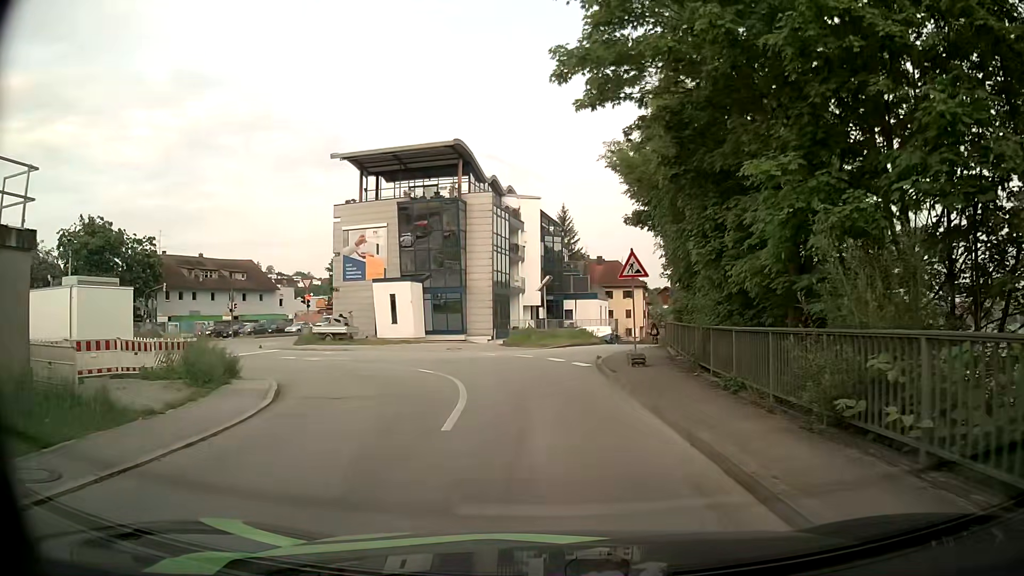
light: Day
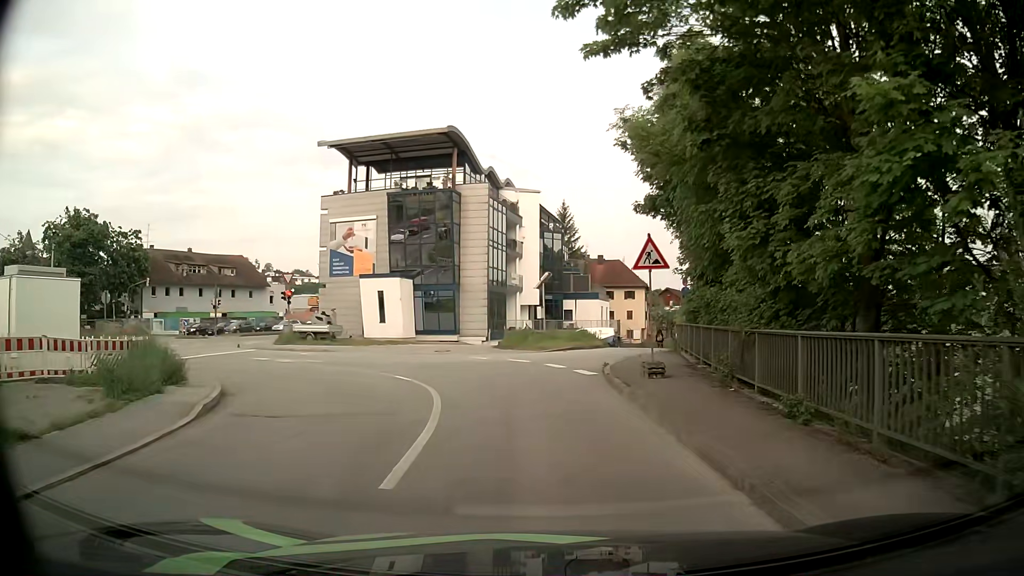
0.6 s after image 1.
(-0.1, +3.2) m; -2°
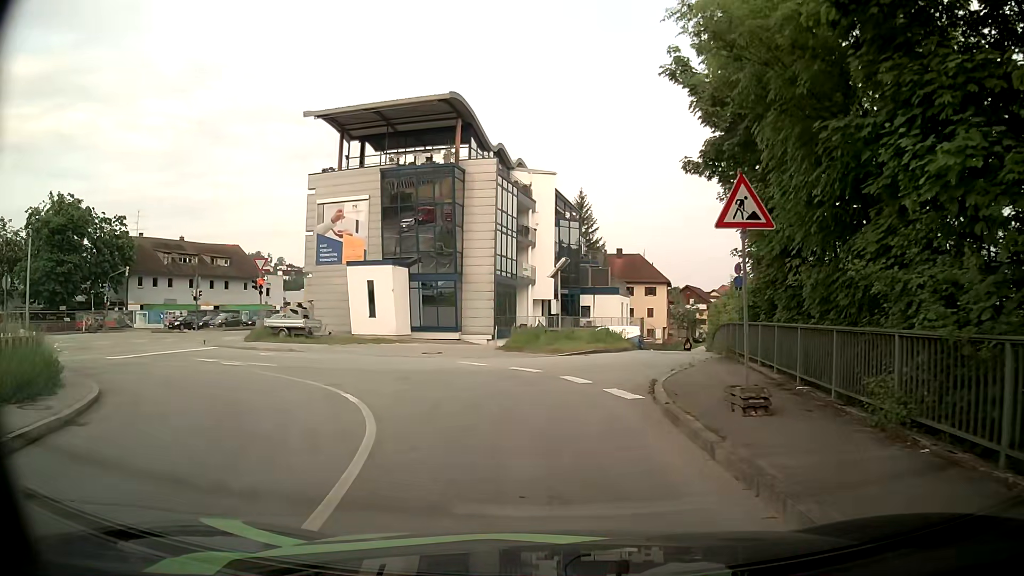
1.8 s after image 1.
(+0.1, +6.2) m; +1°
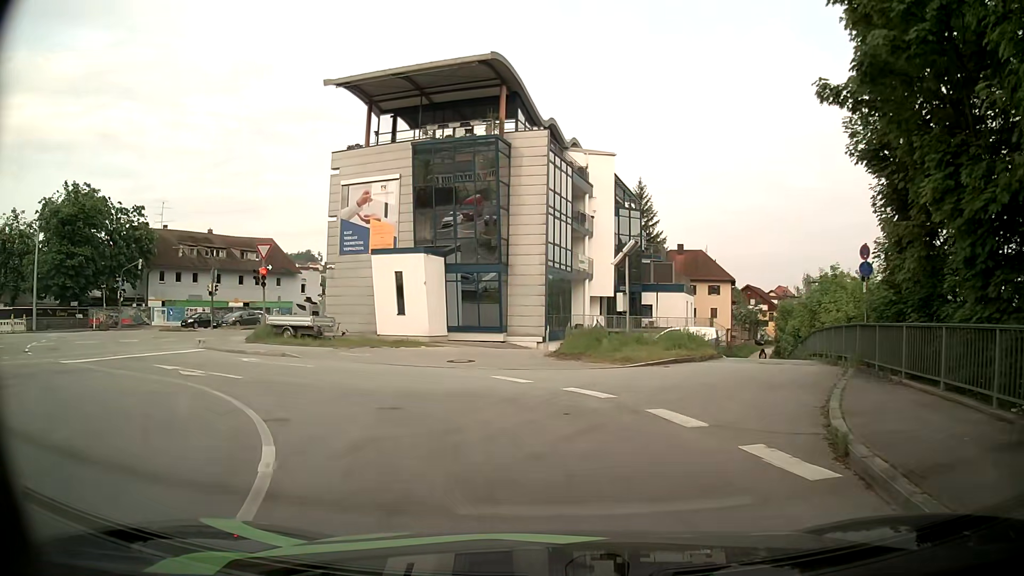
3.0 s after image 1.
(-0.3, +6.1) m; -7°
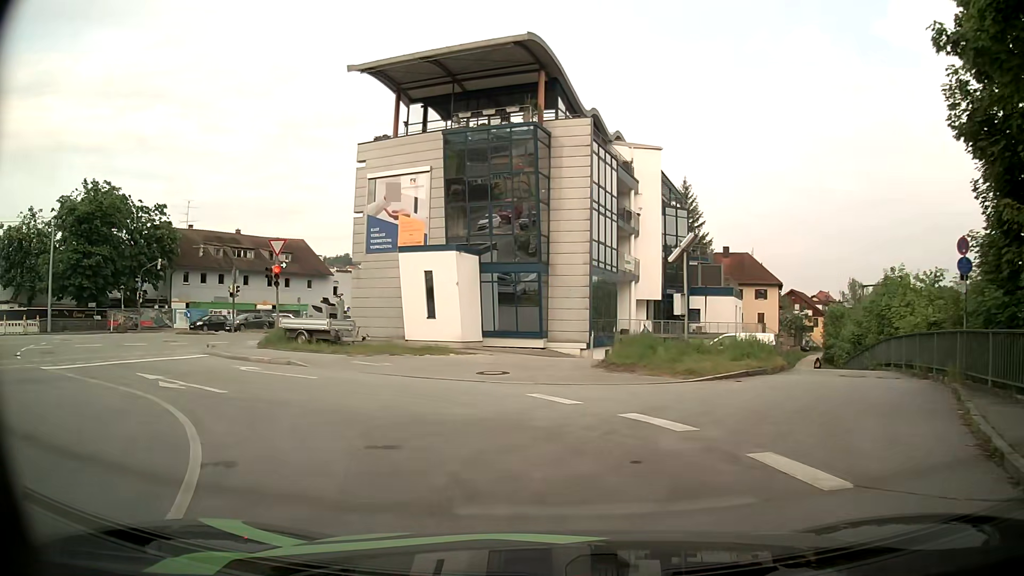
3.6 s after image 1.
(0.0, +2.9) m; -1°
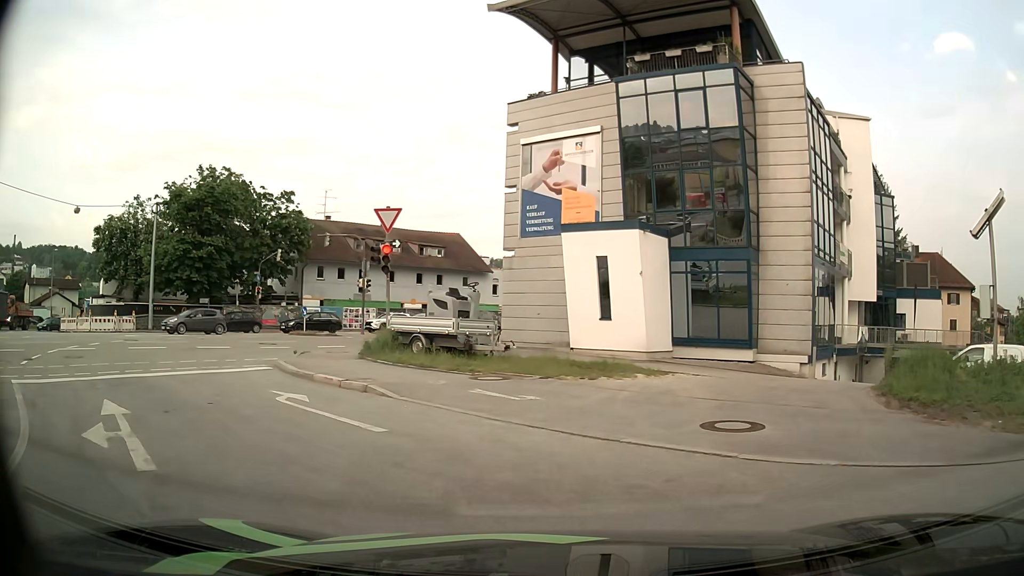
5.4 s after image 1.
(-1.1, +7.5) m; -14°
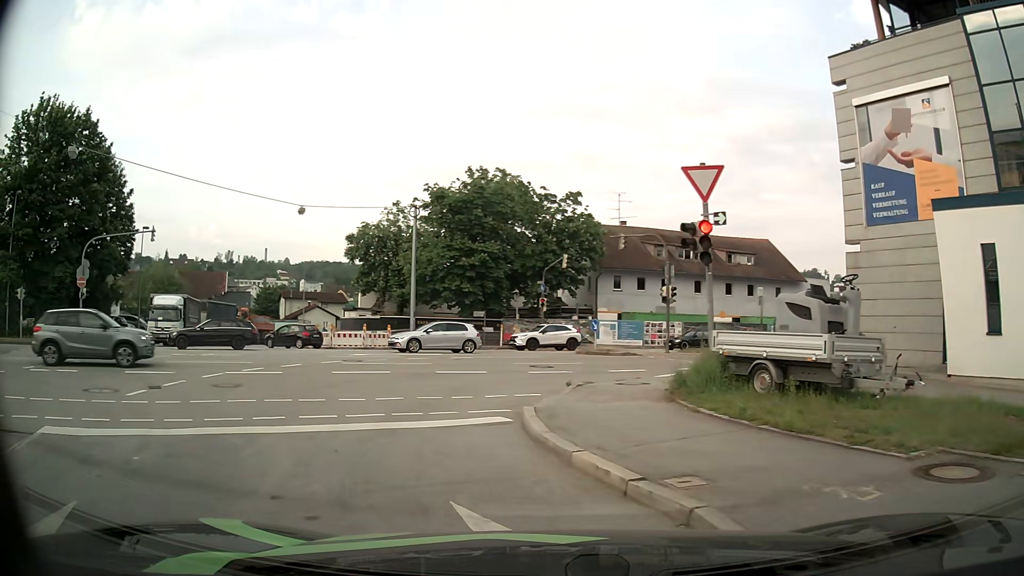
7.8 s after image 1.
(-1.2, +6.8) m; -27°
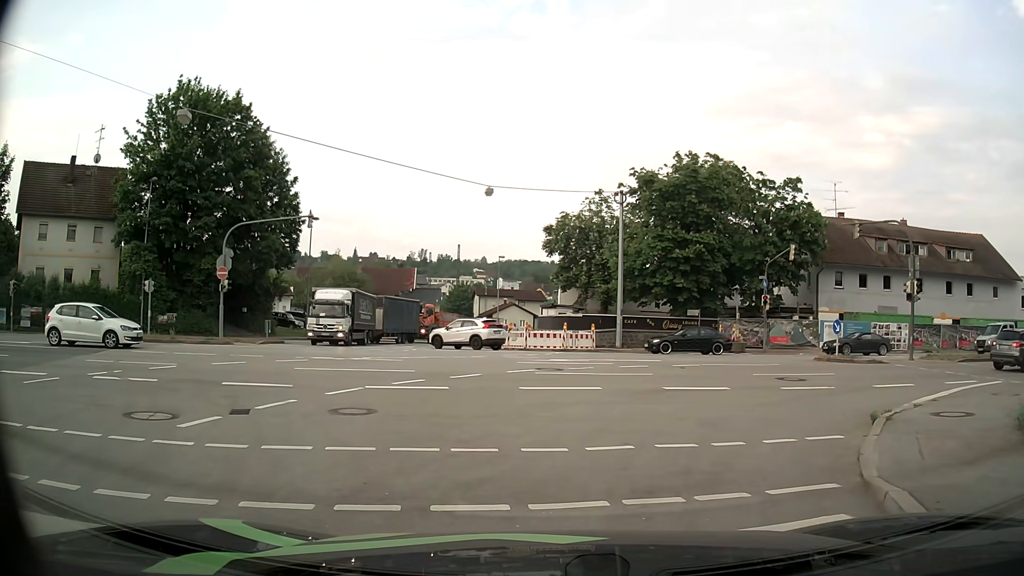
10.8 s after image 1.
(-0.8, +5.0) m; -18°
